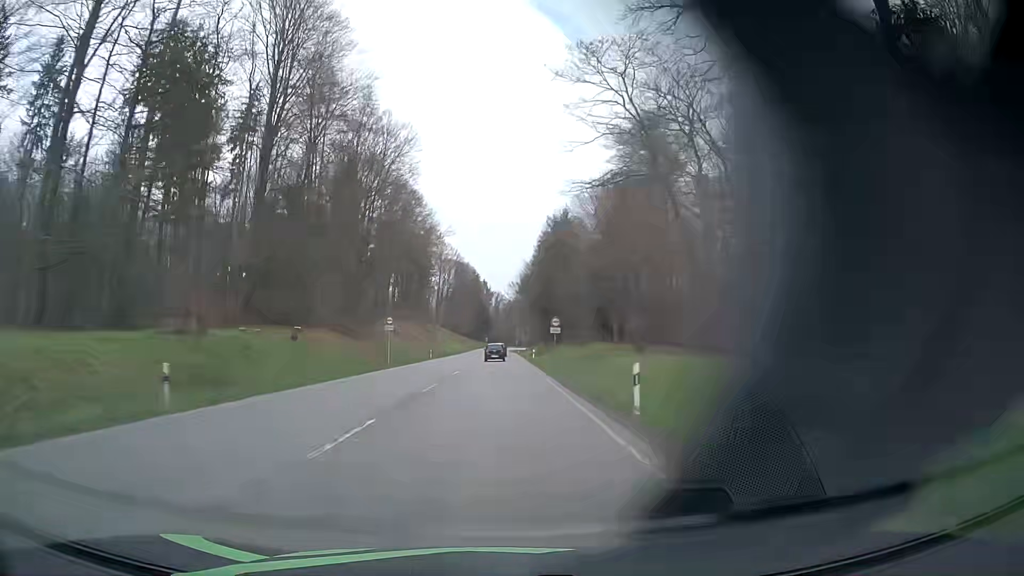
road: secondary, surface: asphalt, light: Day
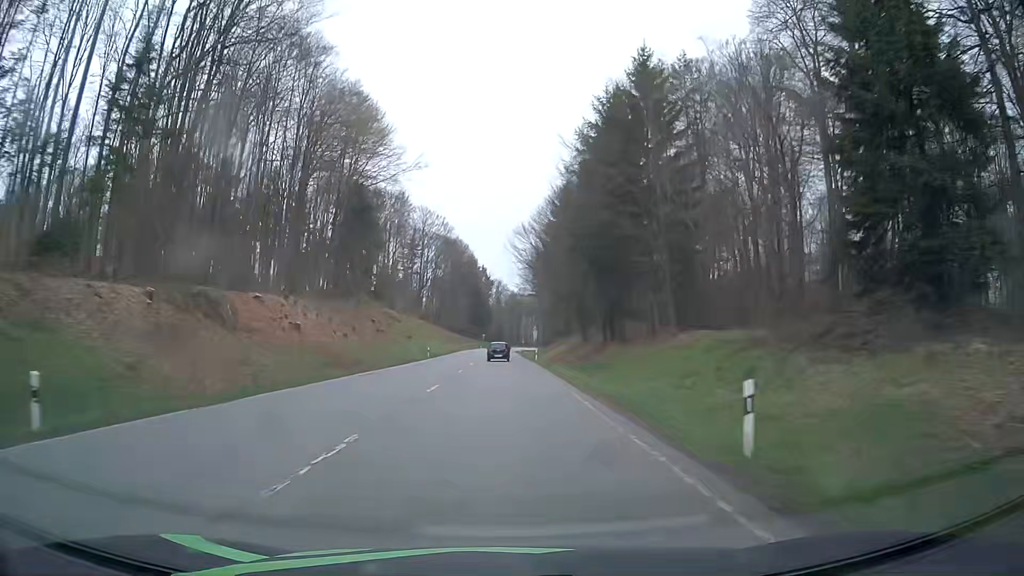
(-0.1, +59.9) m; 0°
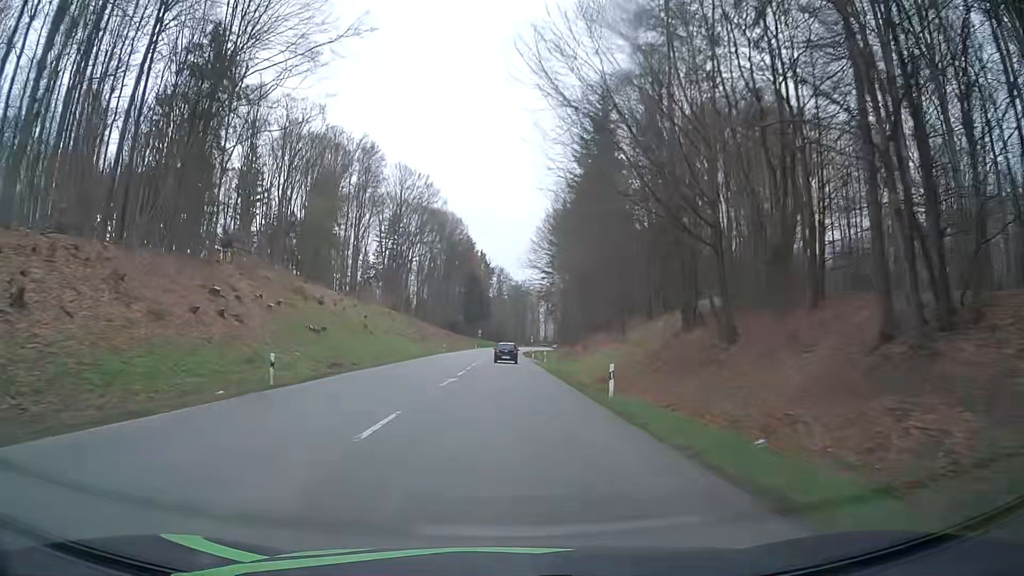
(-0.1, +44.8) m; -1°
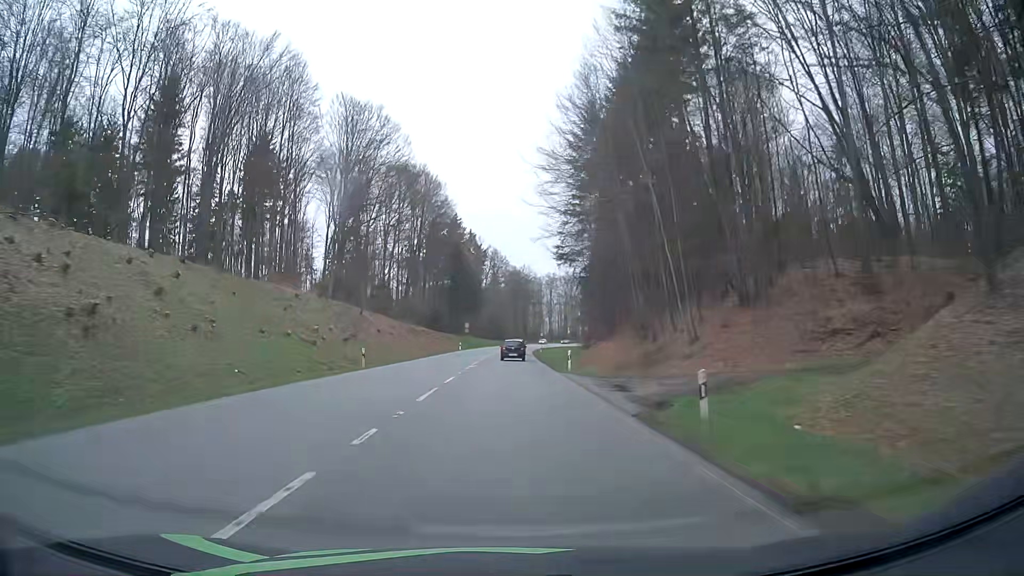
(+0.2, +43.5) m; +1°
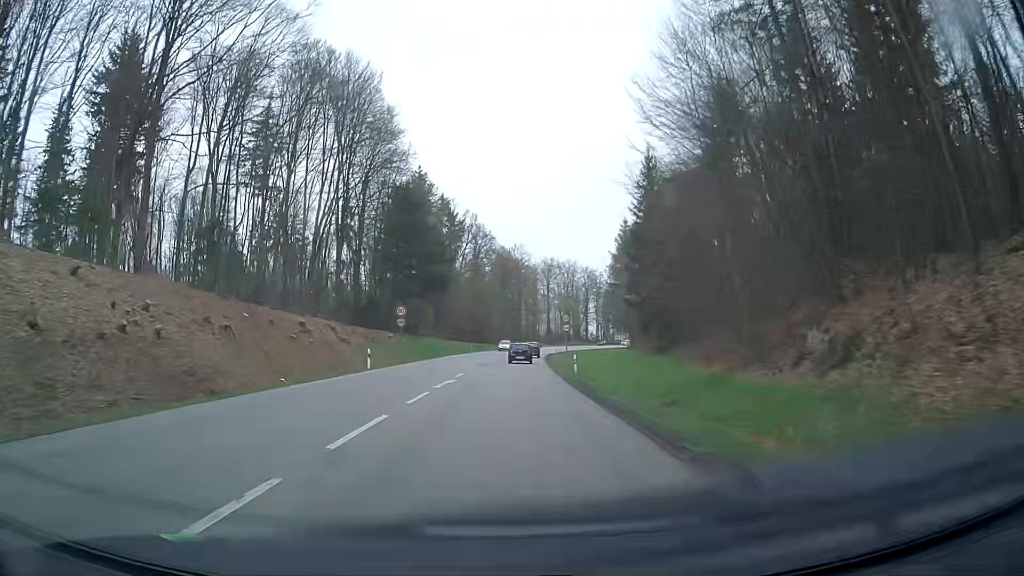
(0.0, +54.1) m; +1°
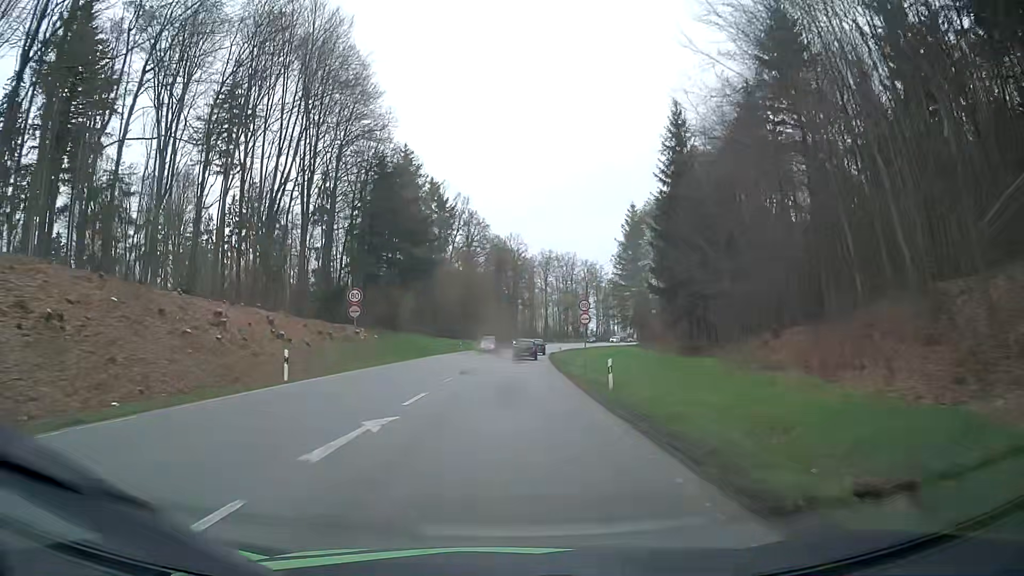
(0.0, +12.9) m; 0°
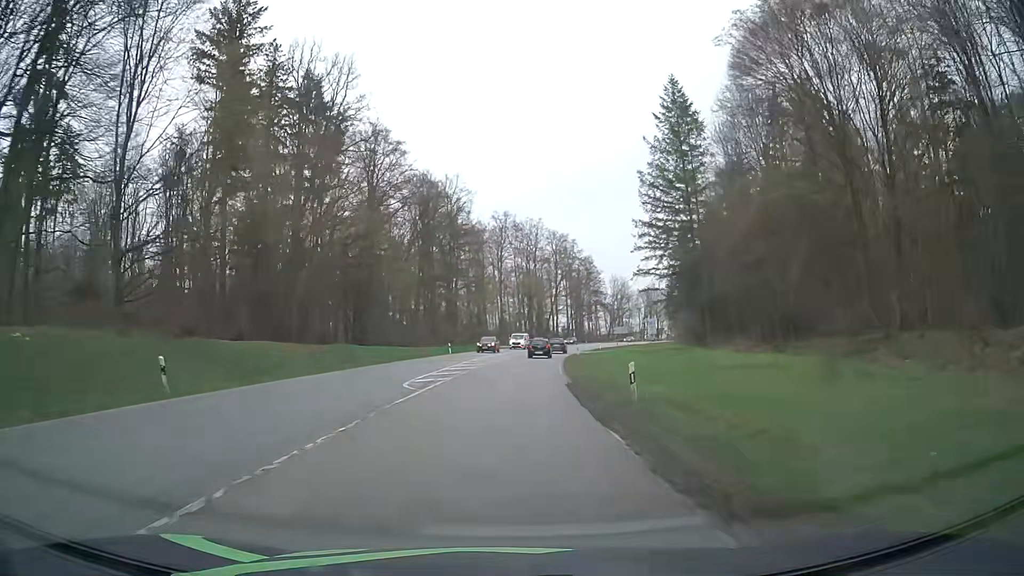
(+2.2, +60.9) m; +4°
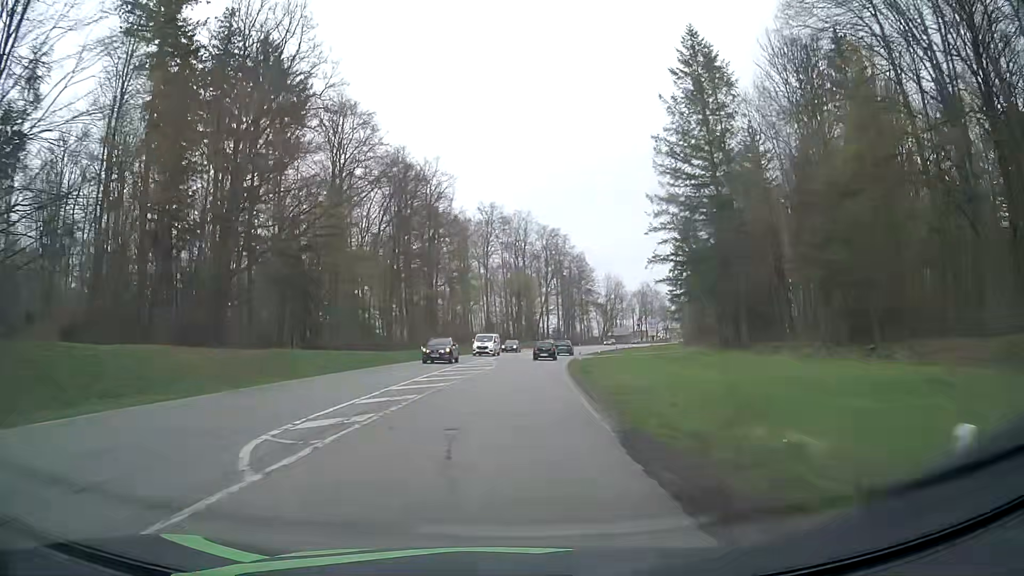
(+0.1, +11.7) m; +1°
(0, +10) (0, +20) (+1, +30) (+2, +40) (+2, +50) (+4, +60) (+5, +70) (+7, +80) (+9, +89) (+12, +99) m
